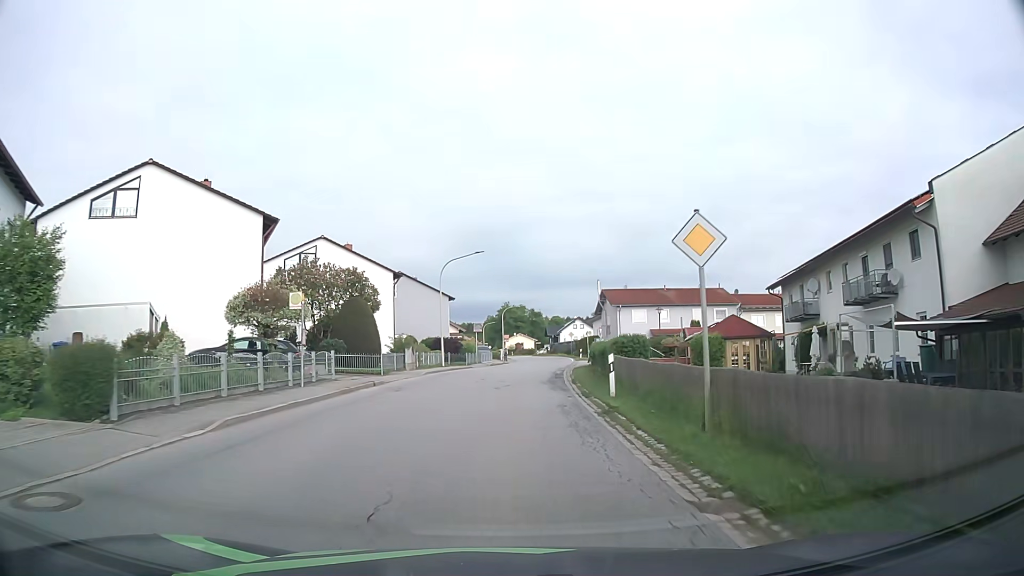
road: secondary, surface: asphalt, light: Day
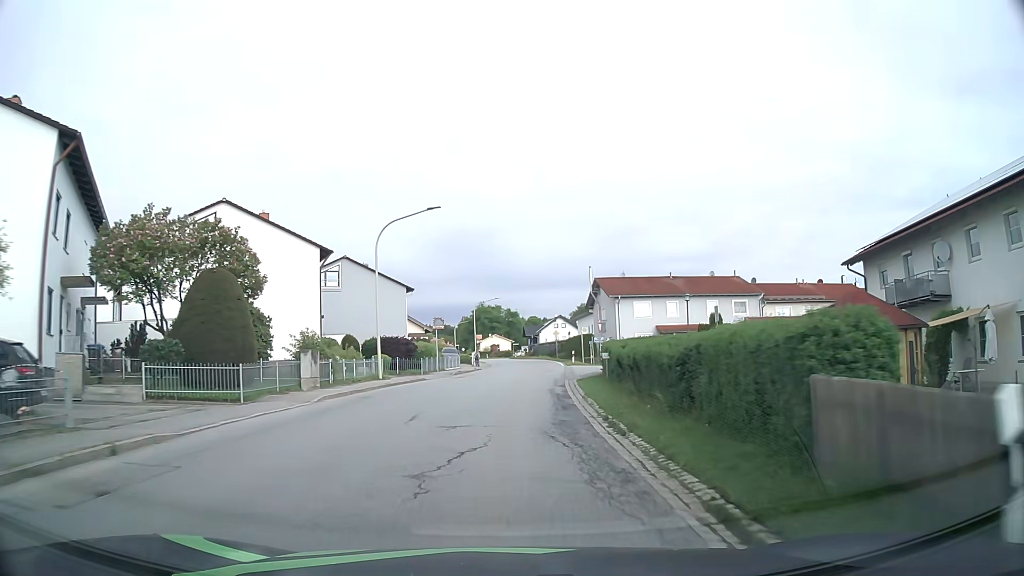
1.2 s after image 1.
(+0.3, +14.6) m; +2°
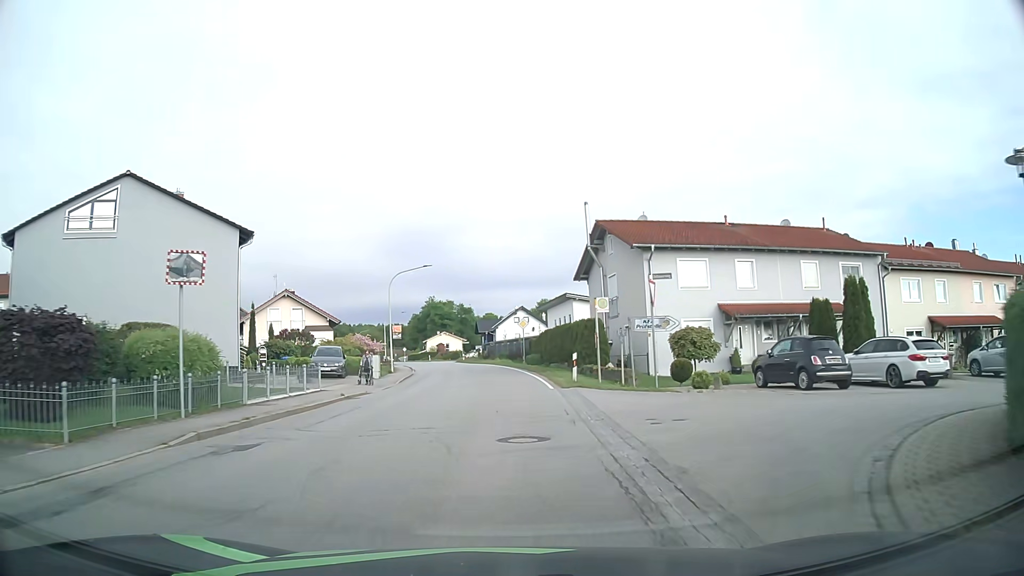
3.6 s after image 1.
(+1.4, +29.9) m; +3°
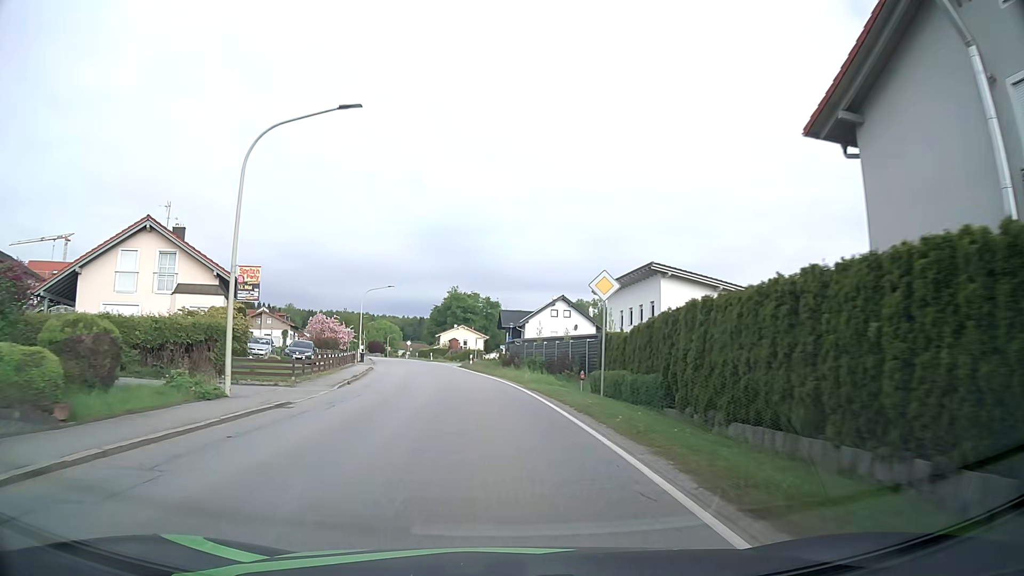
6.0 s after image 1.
(-0.2, +30.7) m; -2°
(0, +10) (-1, +20) (-2, +30) (-3, +40) (-5, +50) (-7, +60) (-9, +69) (-11, +79) (-13, +89) (-15, +99) m
